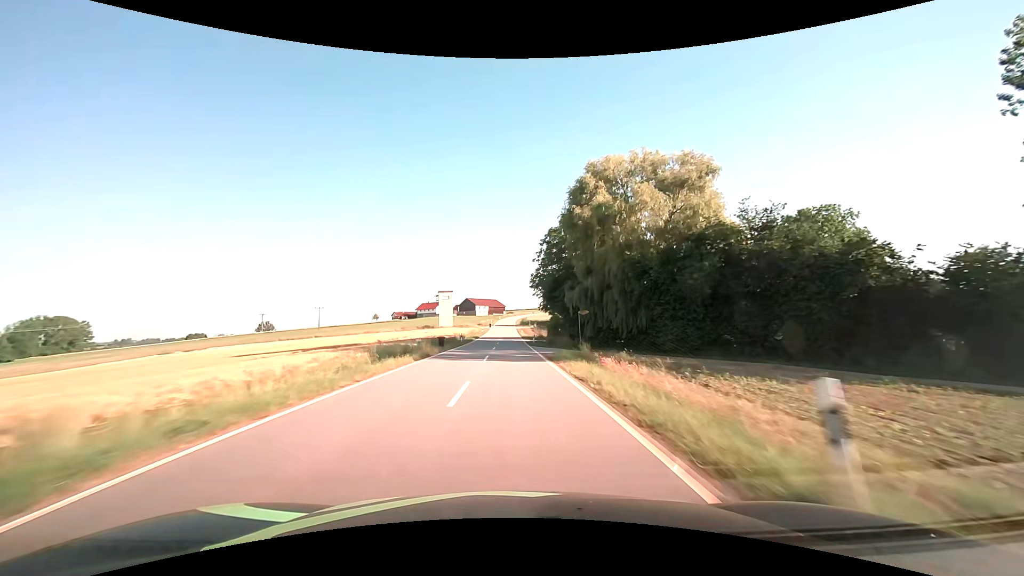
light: Day
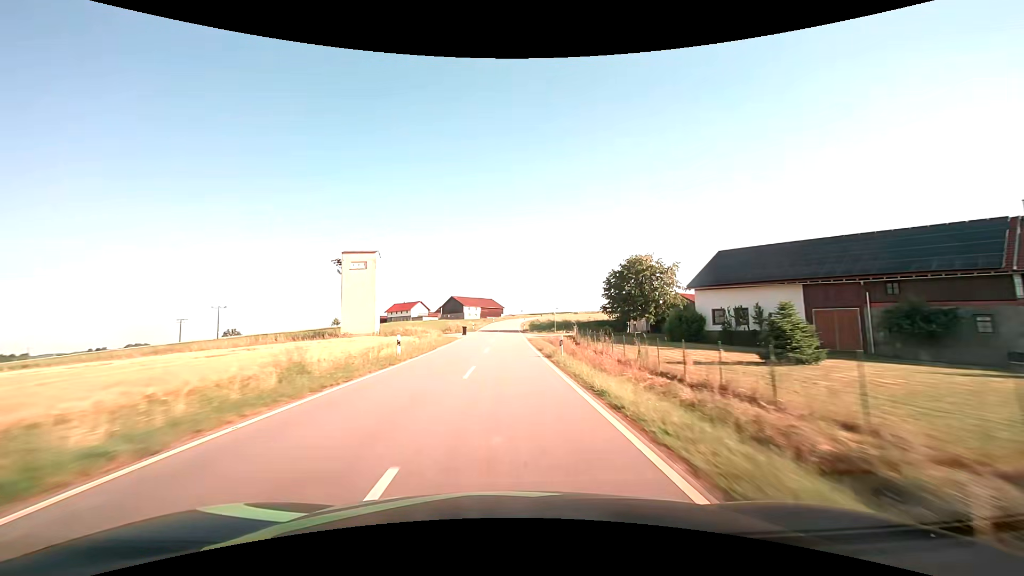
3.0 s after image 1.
(+0.1, +68.7) m; 0°
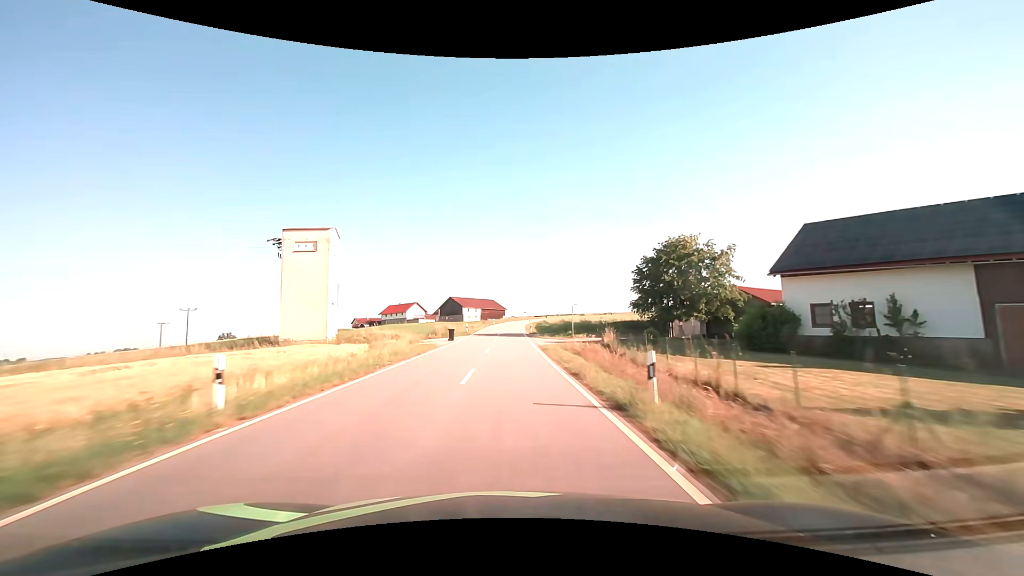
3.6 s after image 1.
(-0.1, +13.7) m; 0°
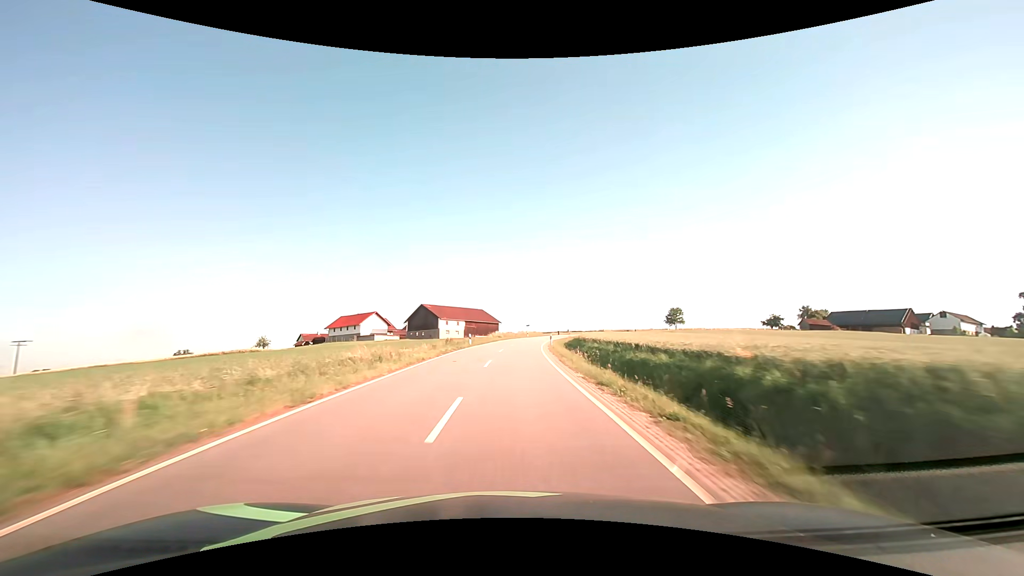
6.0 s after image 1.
(-0.1, +54.2) m; 0°
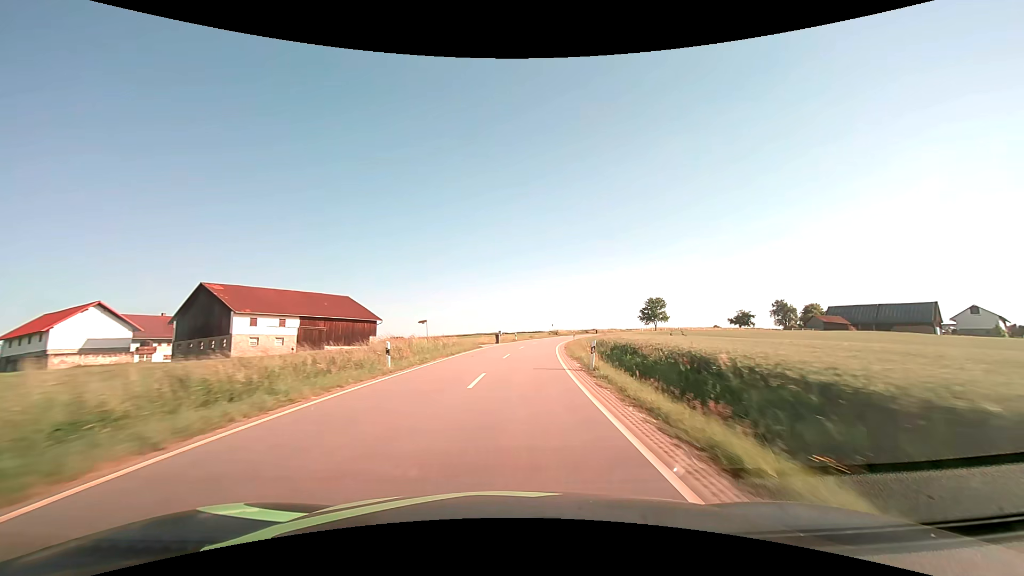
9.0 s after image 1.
(+4.3, +67.3) m; +9°
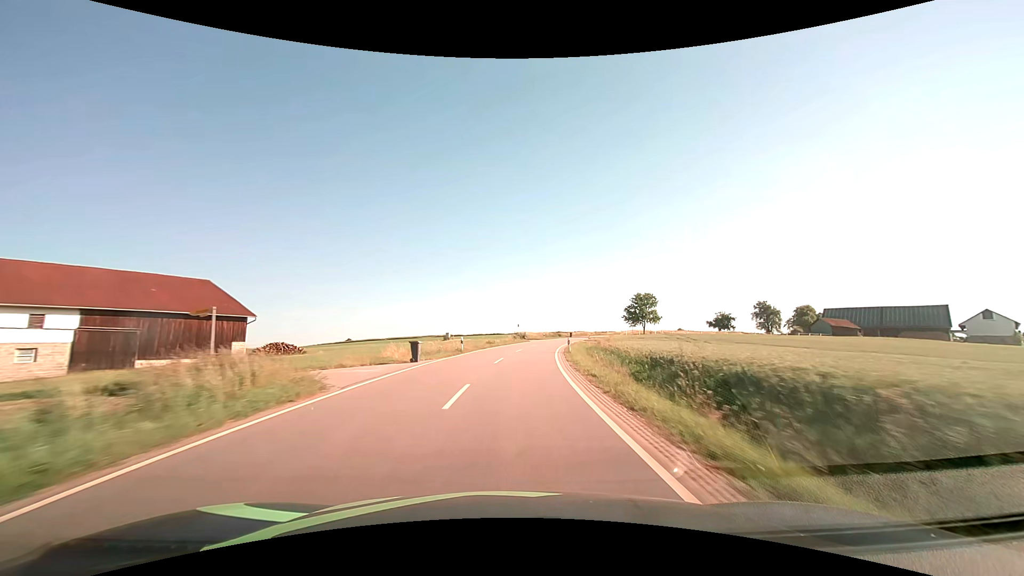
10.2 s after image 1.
(+1.2, +27.2) m; +5°
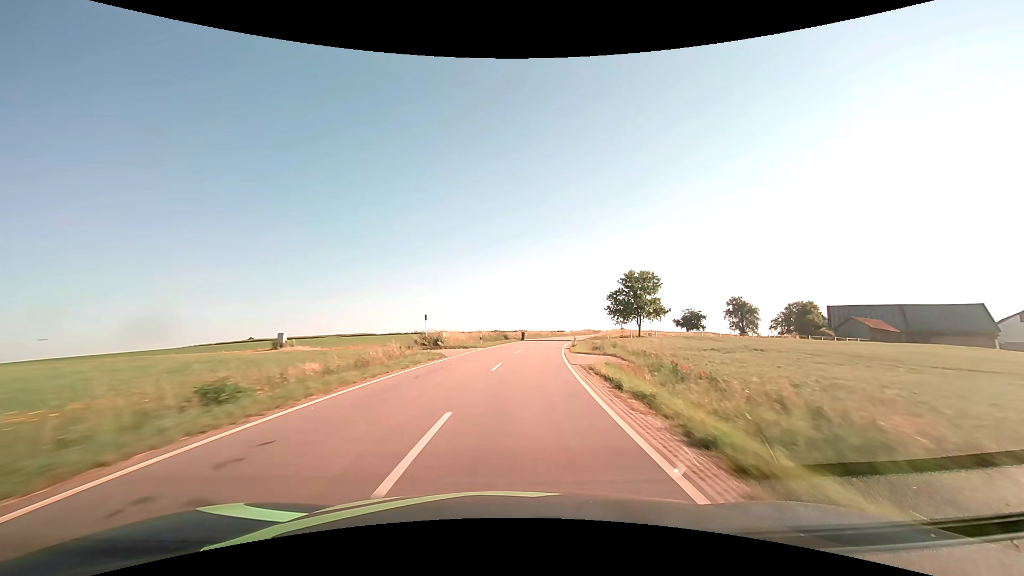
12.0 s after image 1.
(+2.6, +40.9) m; +8°
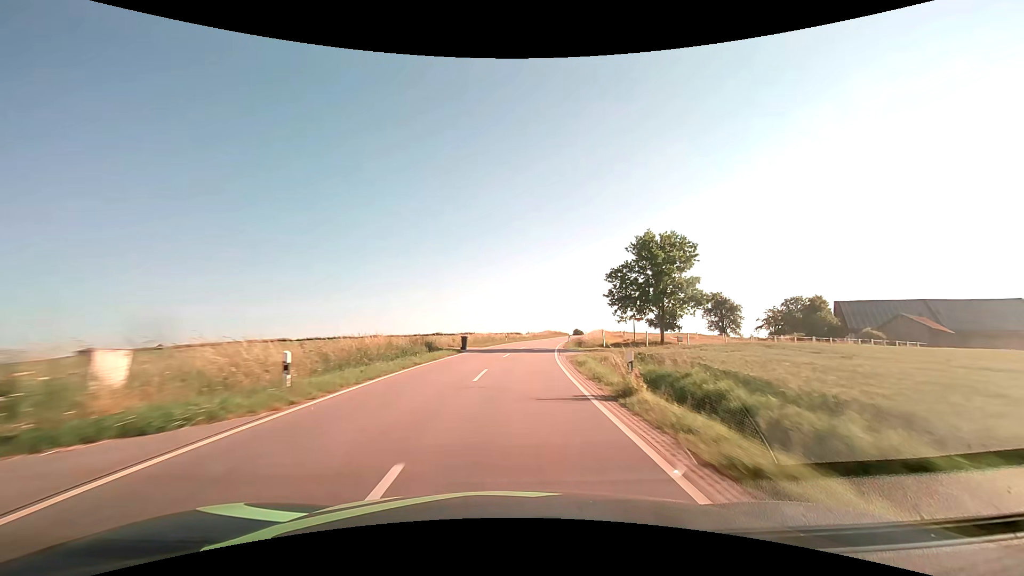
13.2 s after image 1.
(+1.4, +27.4) m; +6°
(0, +10) (+1, +20) (+1, +30) (+2, +40) (+4, +50) (+5, +60) (+7, +70) (+9, +79) (+11, +89) (+13, +99) m
